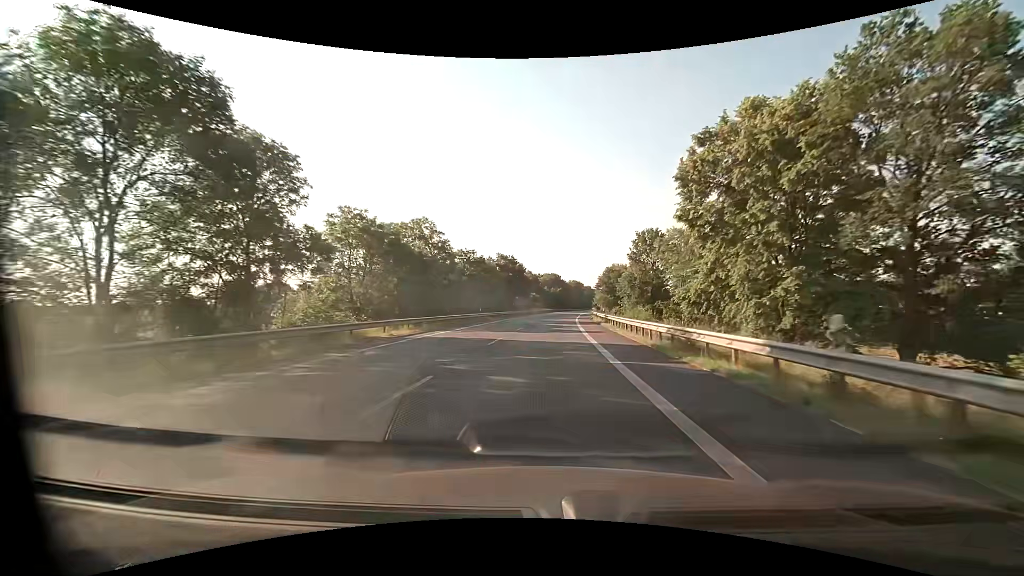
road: primary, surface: asphalt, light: Day
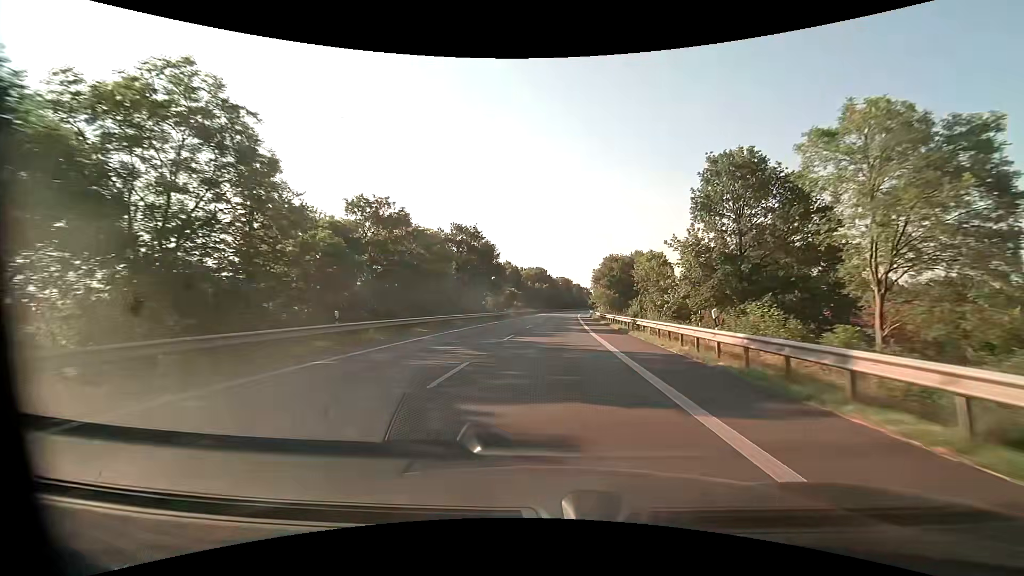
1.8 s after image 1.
(+0.4, +34.0) m; +2°
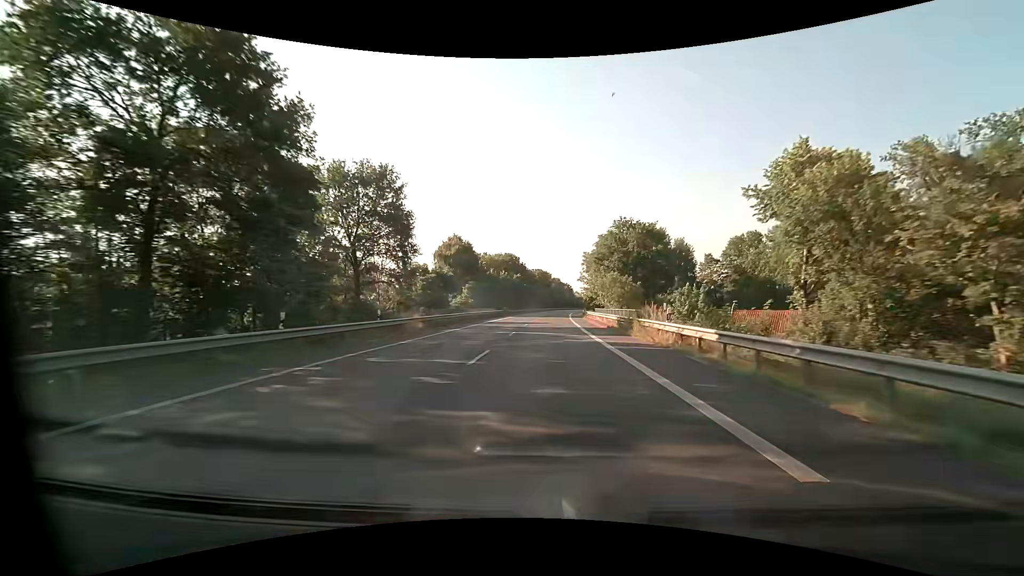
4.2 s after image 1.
(+1.2, +45.3) m; +3°
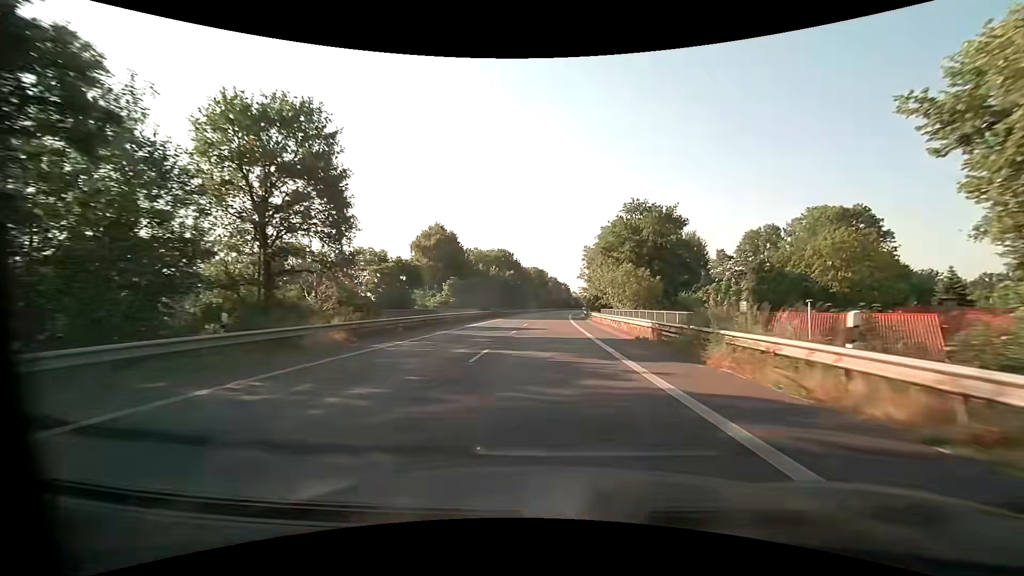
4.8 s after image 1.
(+0.1, +11.3) m; +1°
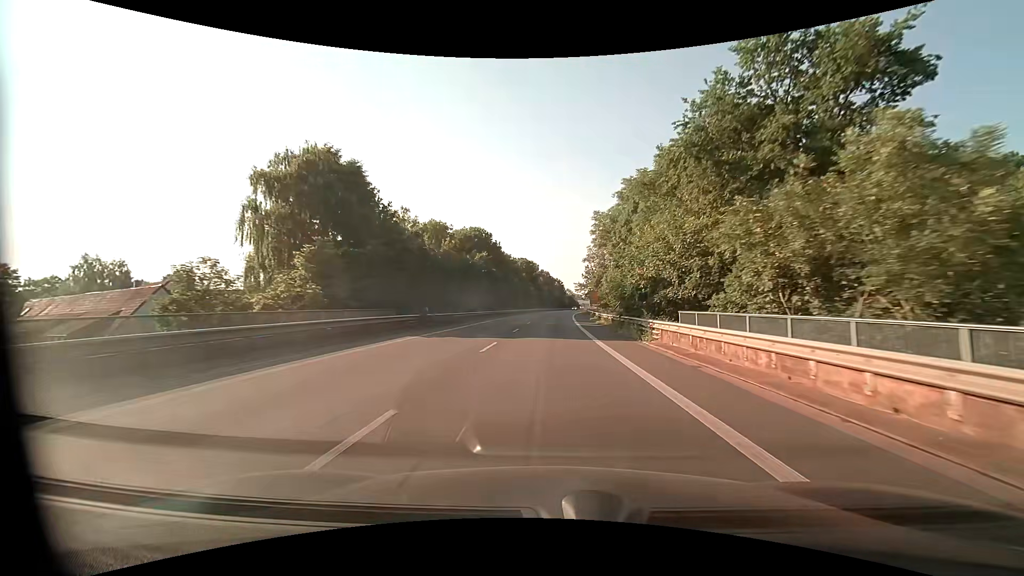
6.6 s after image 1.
(+0.2, +34.0) m; +1°
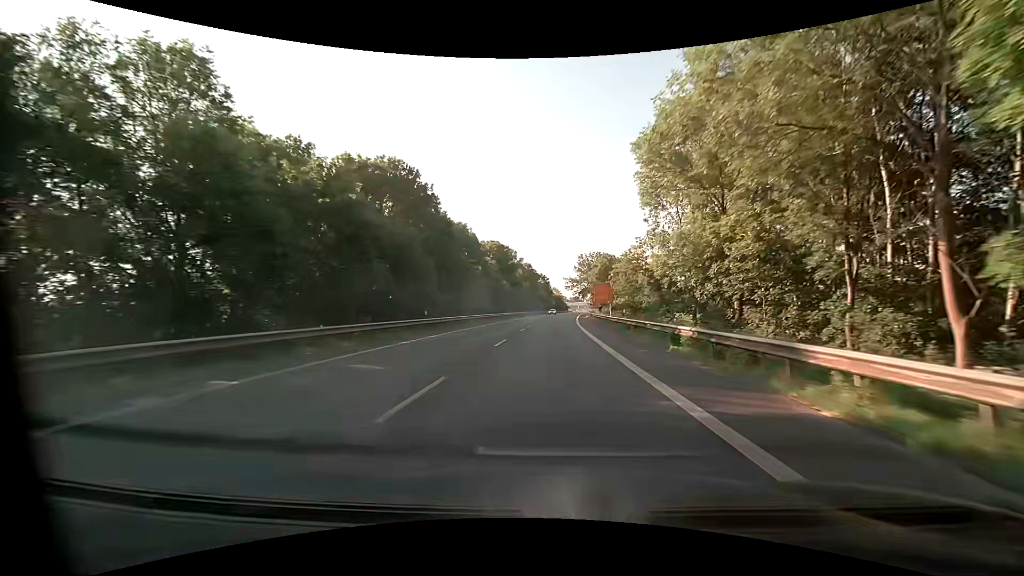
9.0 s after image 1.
(+0.8, +45.3) m; +2°
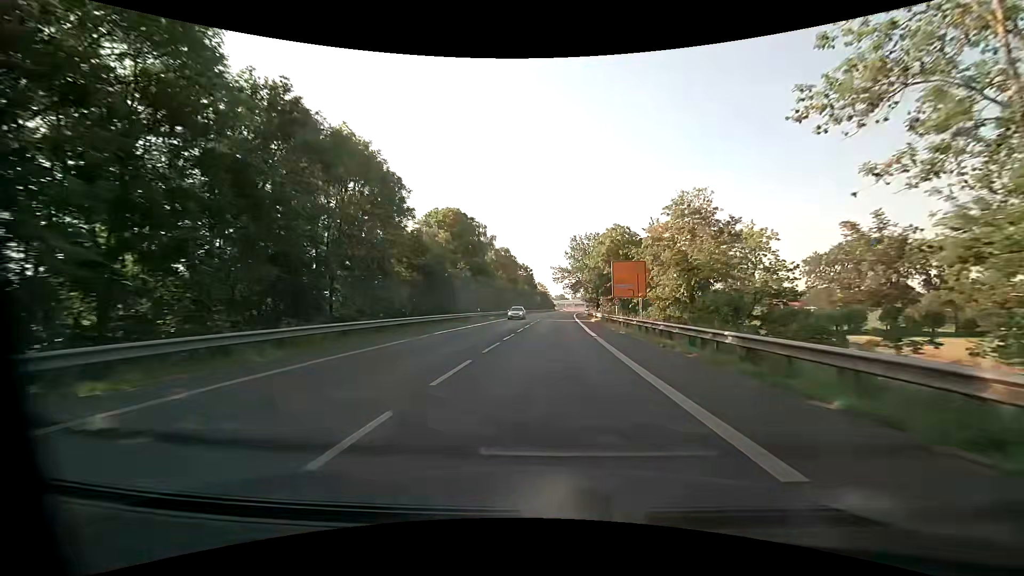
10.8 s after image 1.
(+0.5, +34.0) m; +2°
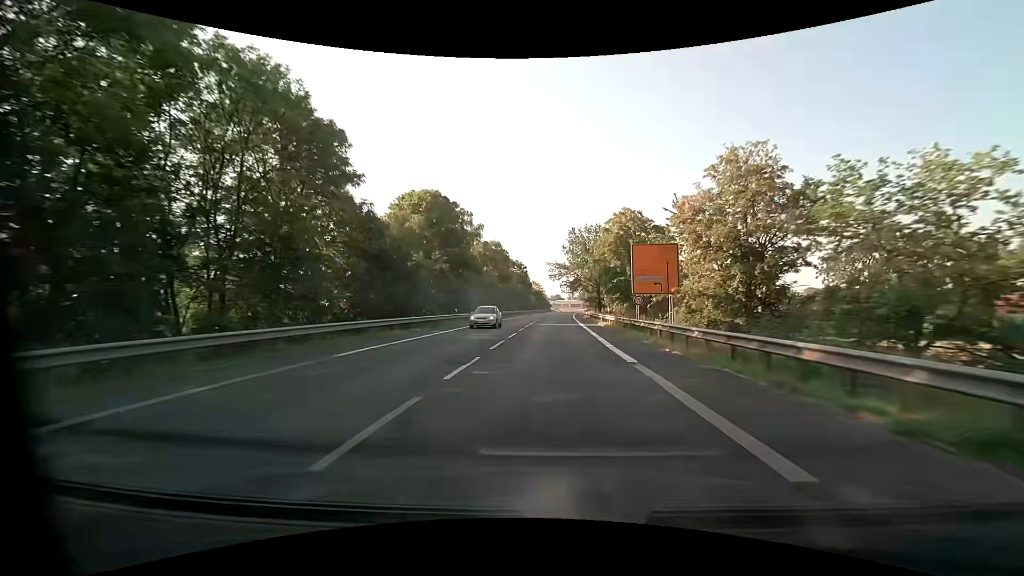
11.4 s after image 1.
(0.0, +11.3) m; +1°
(0, +10) (0, +20) (0, +30) (0, +40) (+1, +50) (+1, +60) (+1, +70) (+2, +80) (+2, +90) (+3, +100) m
